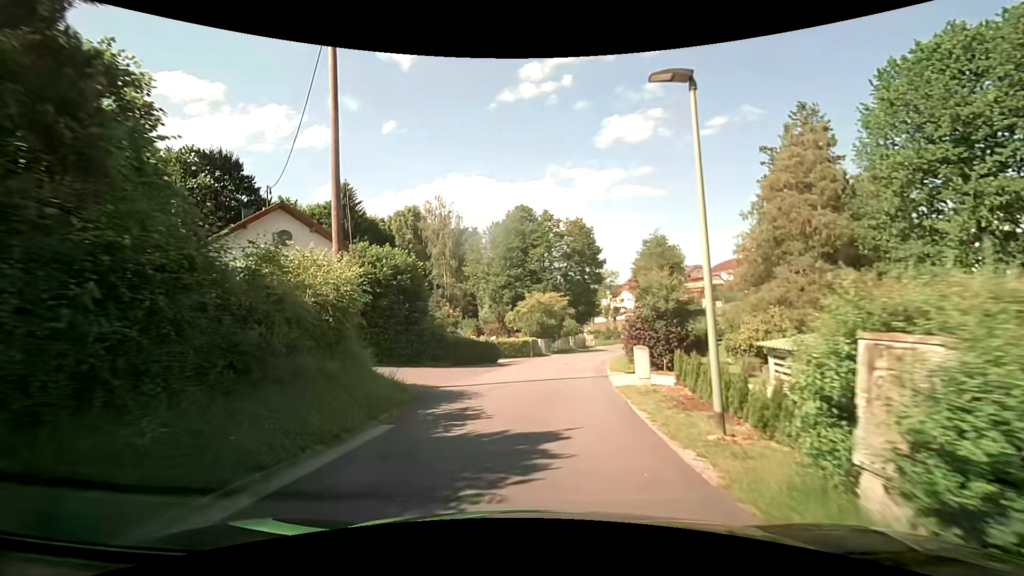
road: residential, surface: asphalt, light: Day
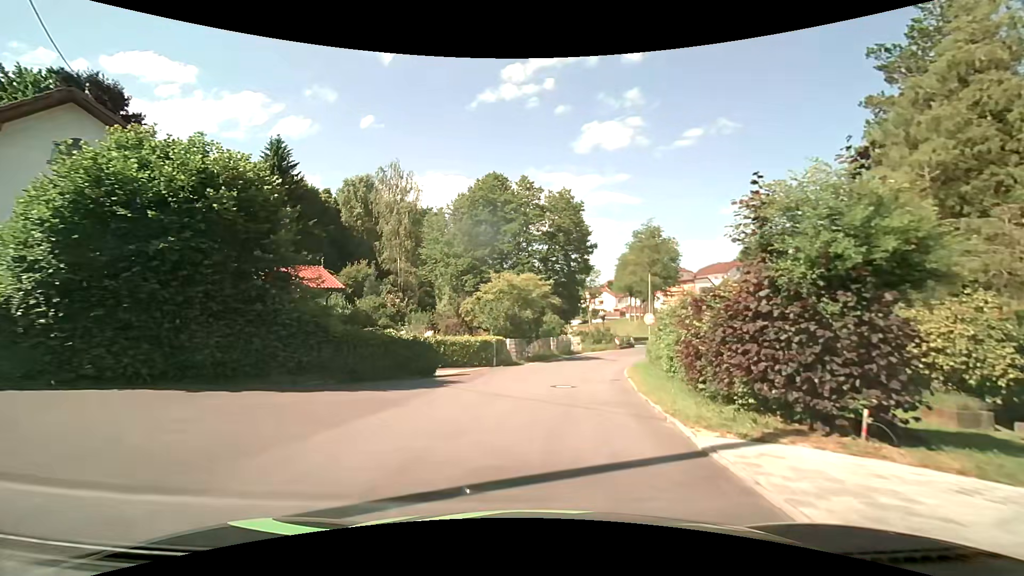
(+0.3, +13.0) m; +4°
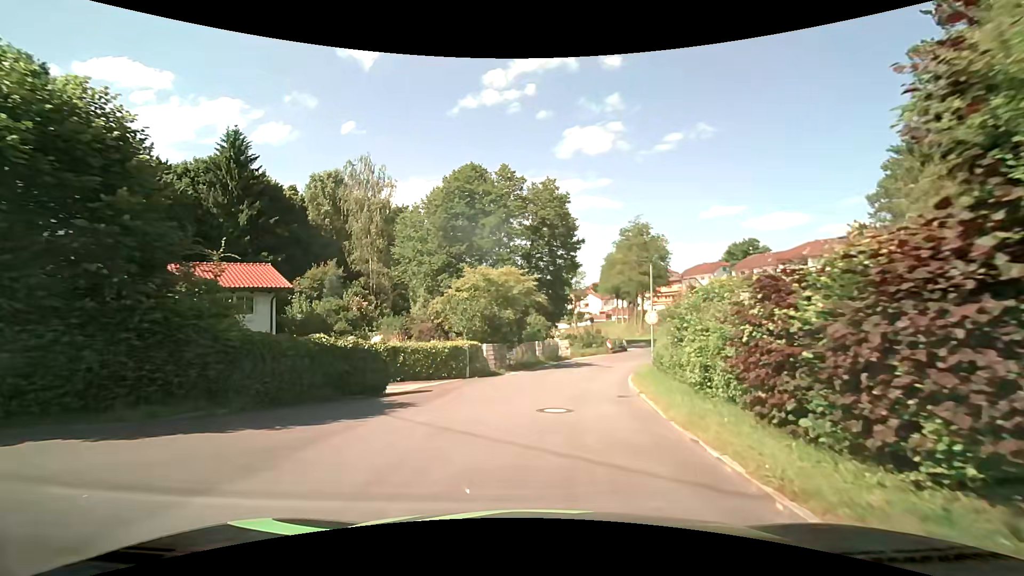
(+0.1, +4.4) m; +2°
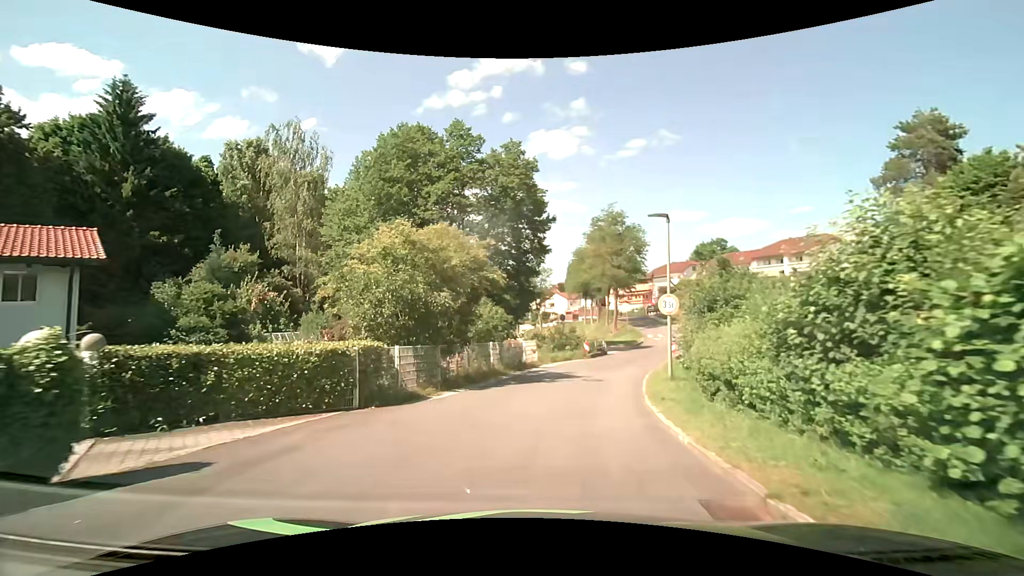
(+0.3, +8.8) m; +3°
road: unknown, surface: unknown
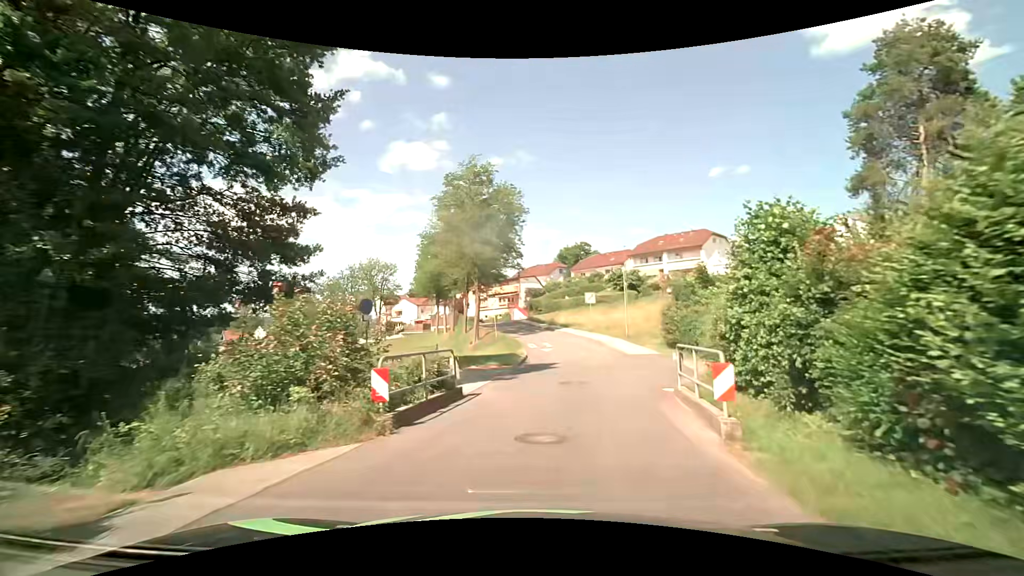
(+3.1, +22.6) m; +16°
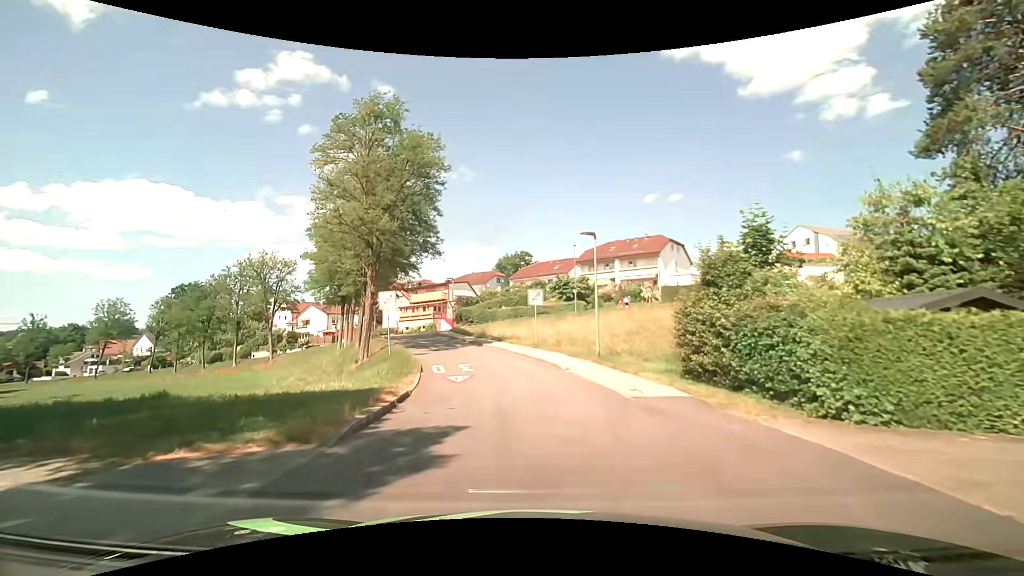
(+1.1, +13.8) m; +7°
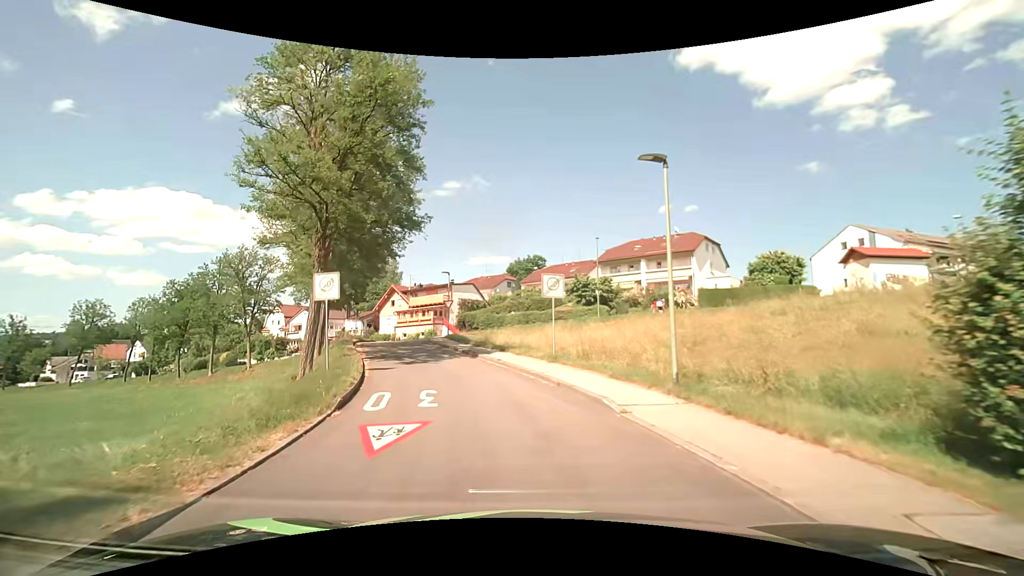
(0.0, +9.1) m; -2°
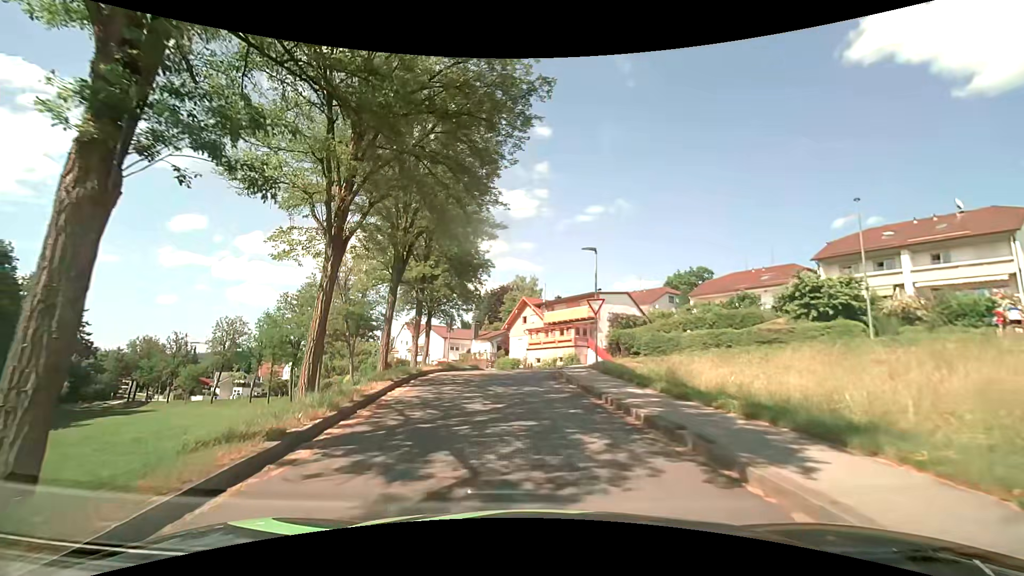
(-2.3, +17.2) m; -16°
